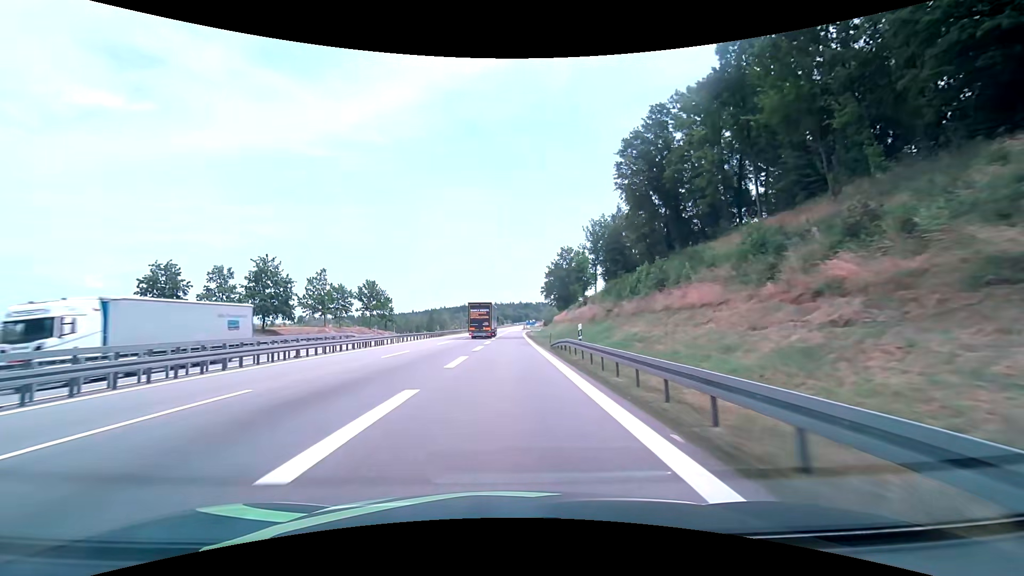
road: motorway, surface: asphalt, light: Day
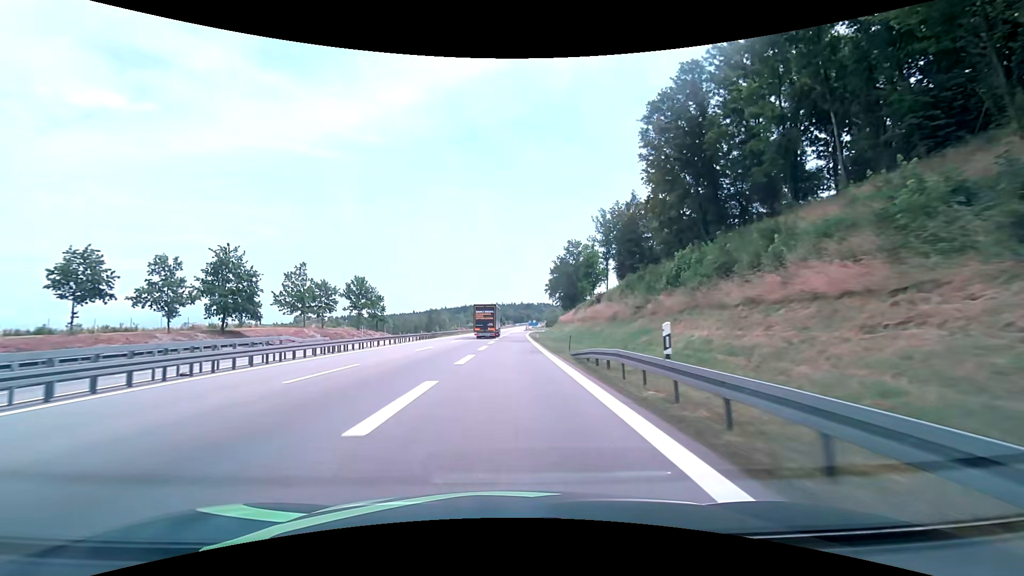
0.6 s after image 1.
(0.0, +10.2) m; 0°
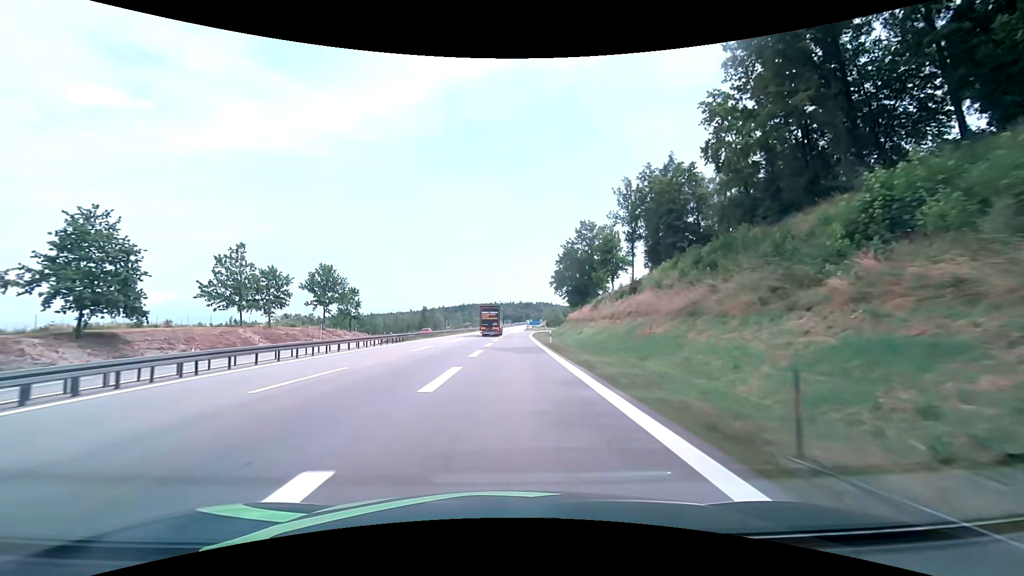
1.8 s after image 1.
(0.0, +19.5) m; 0°
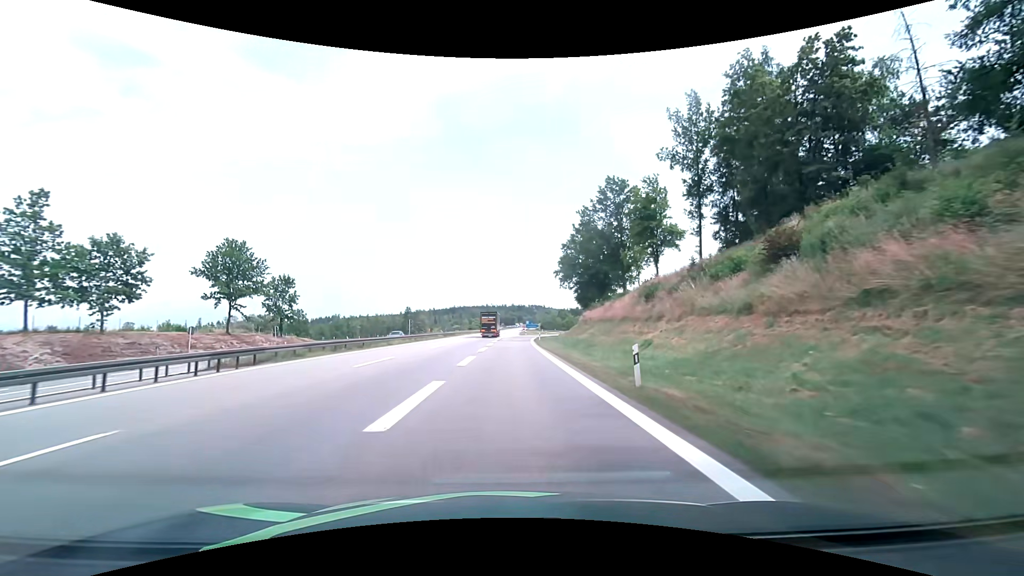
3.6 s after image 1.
(+0.2, +27.7) m; +1°
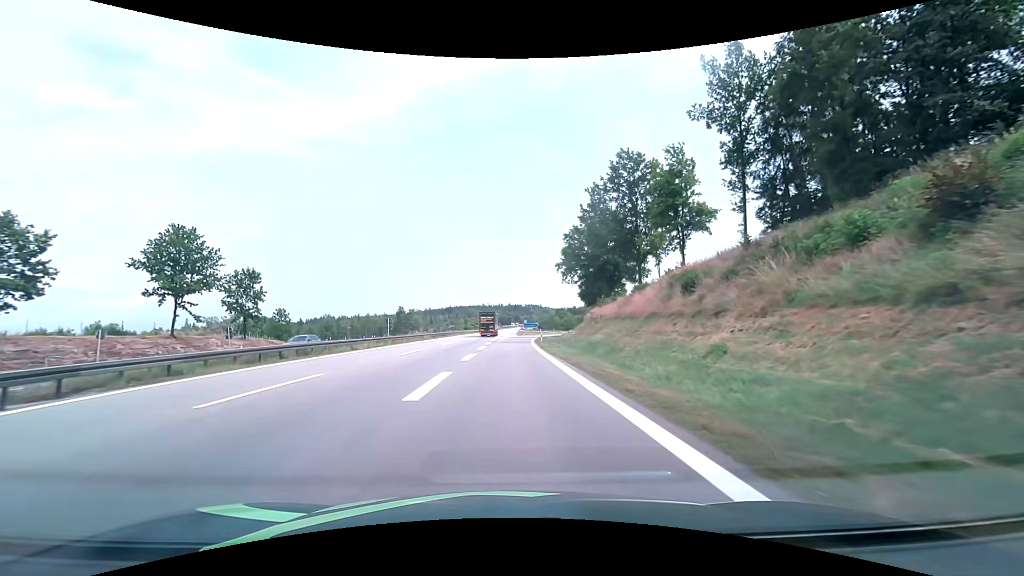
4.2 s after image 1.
(0.0, +9.2) m; 0°
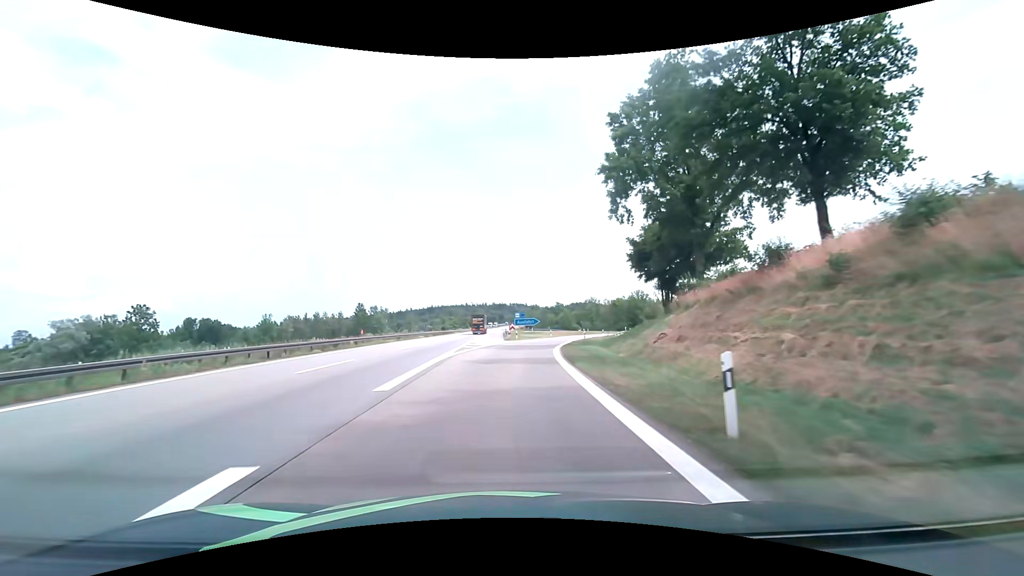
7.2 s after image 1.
(+0.6, +46.4) m; +2°
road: motorway_link
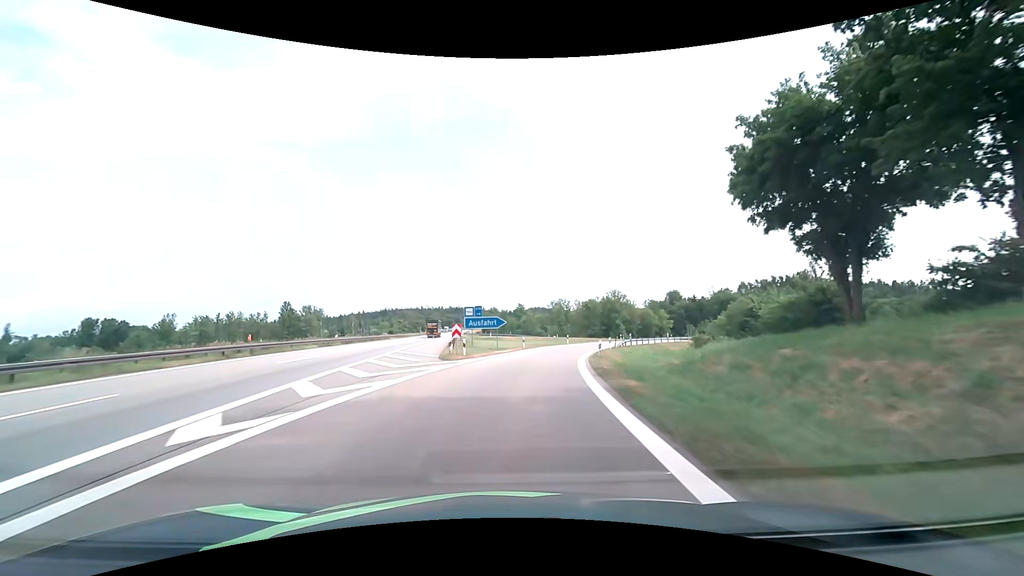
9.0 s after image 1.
(+0.8, +27.3) m; +5°
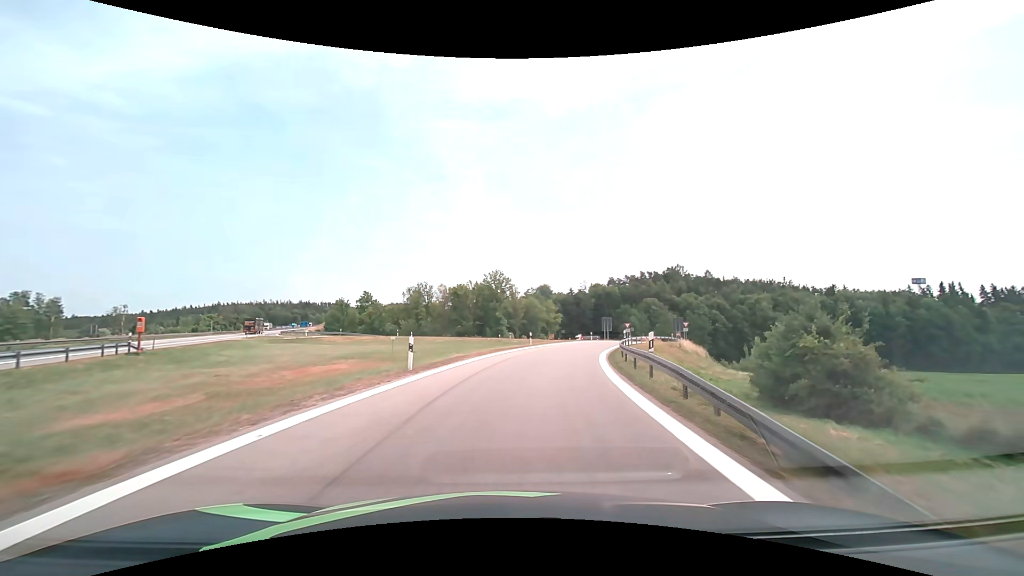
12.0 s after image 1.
(+5.1, +42.0) m; +15°
(0, +10) (+2, +20) (+4, +30) (+6, +39) (+9, +49) (+13, +58) (+17, +67) (+21, +77) (+25, +86) (+28, +95) m
